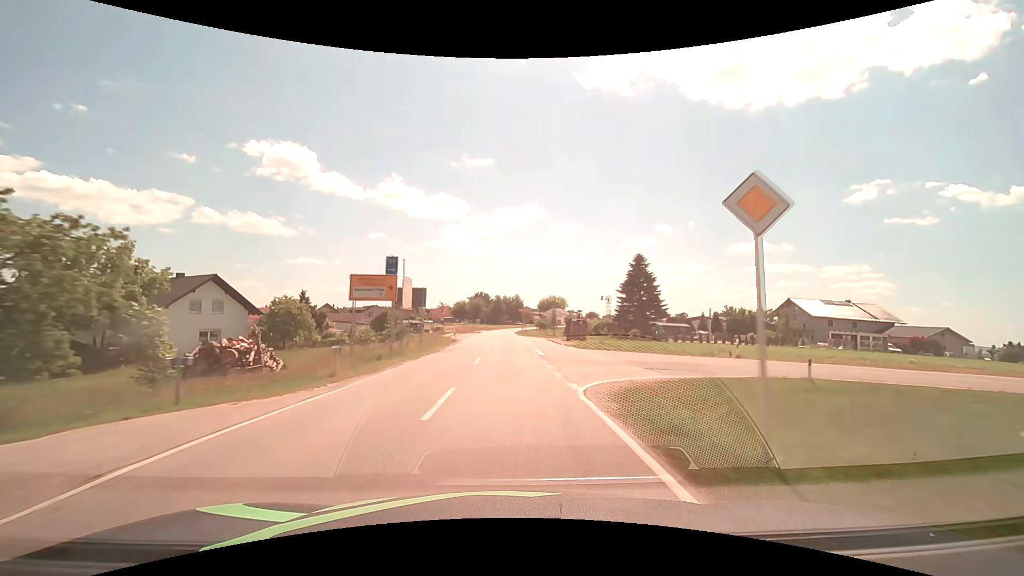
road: secondary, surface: asphalt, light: Day
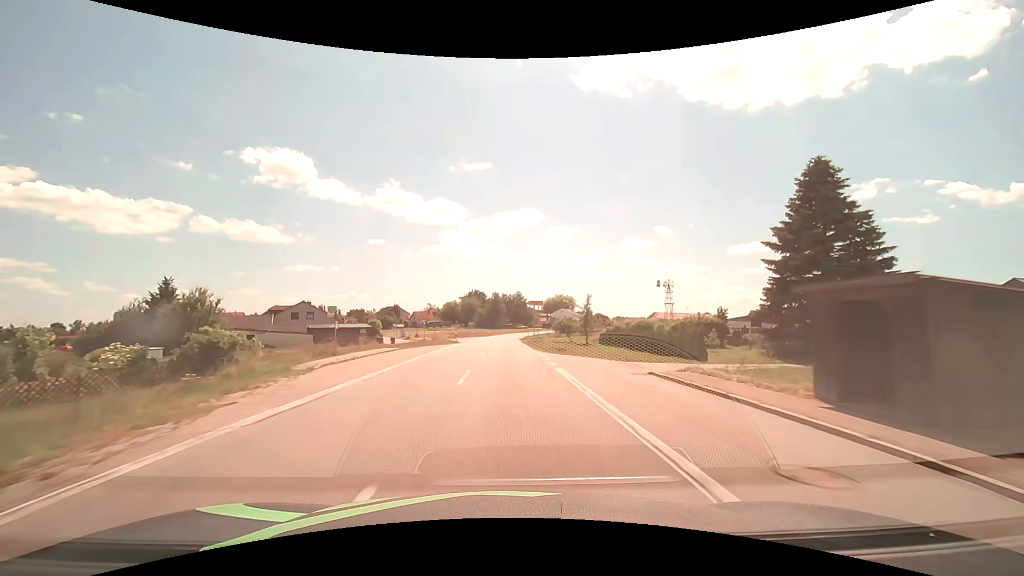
(-0.1, +42.4) m; 0°
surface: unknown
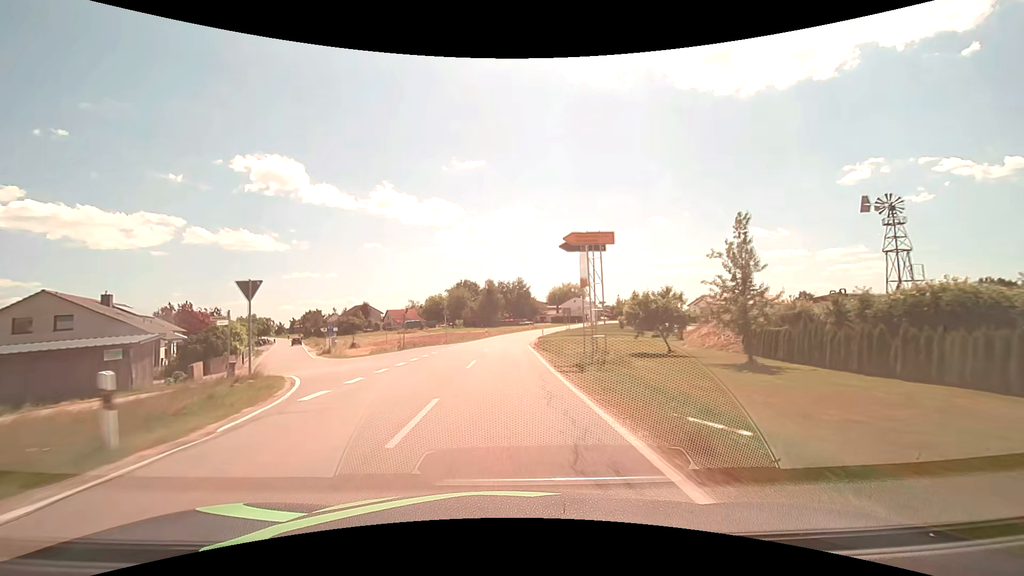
(+0.1, +42.2) m; 0°
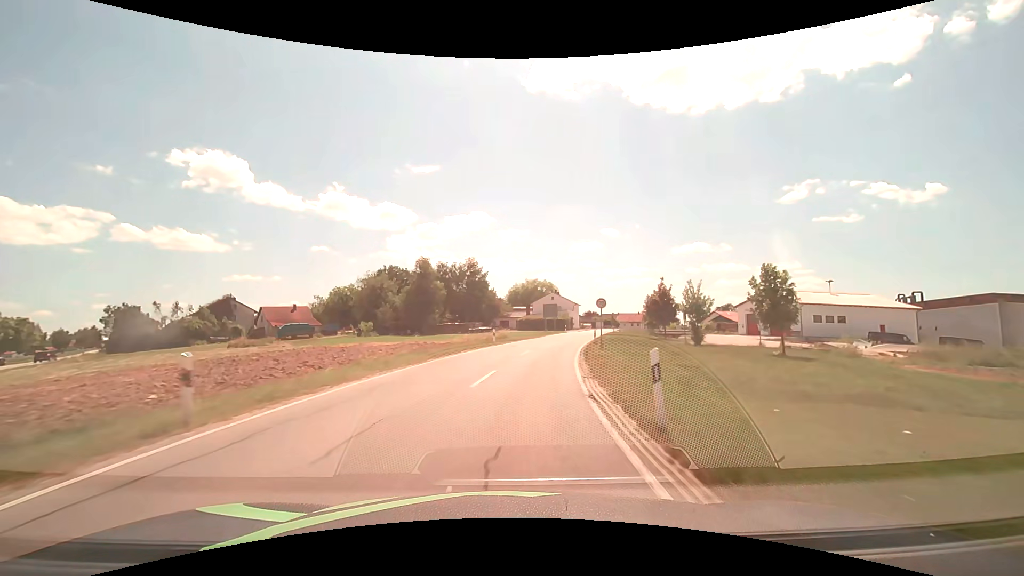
(+1.1, +52.8) m; +5°
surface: asphalt
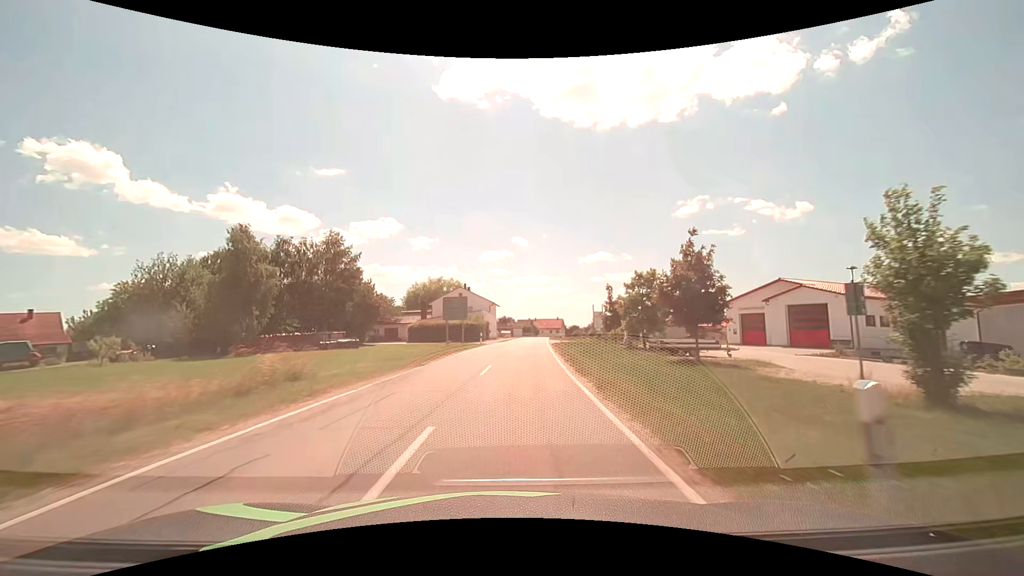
(+3.0, +31.2) m; +10°
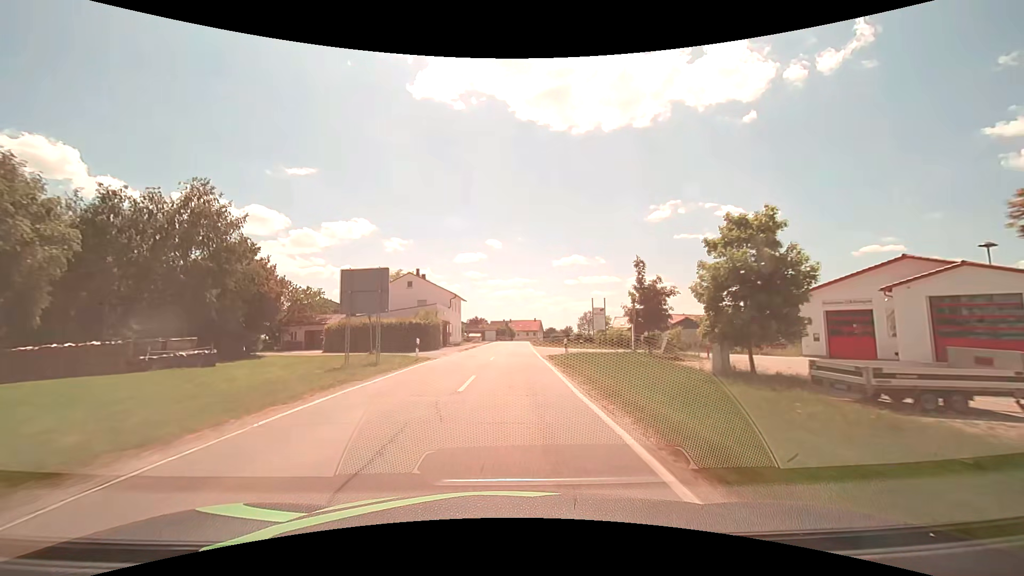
(+0.6, +20.9) m; +3°
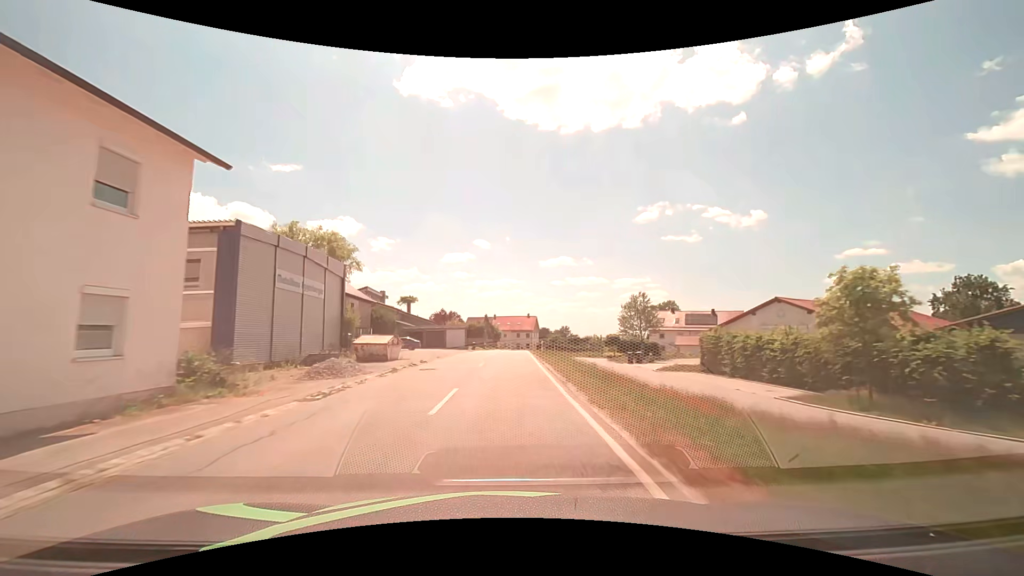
(+1.1, +52.5) m; +1°
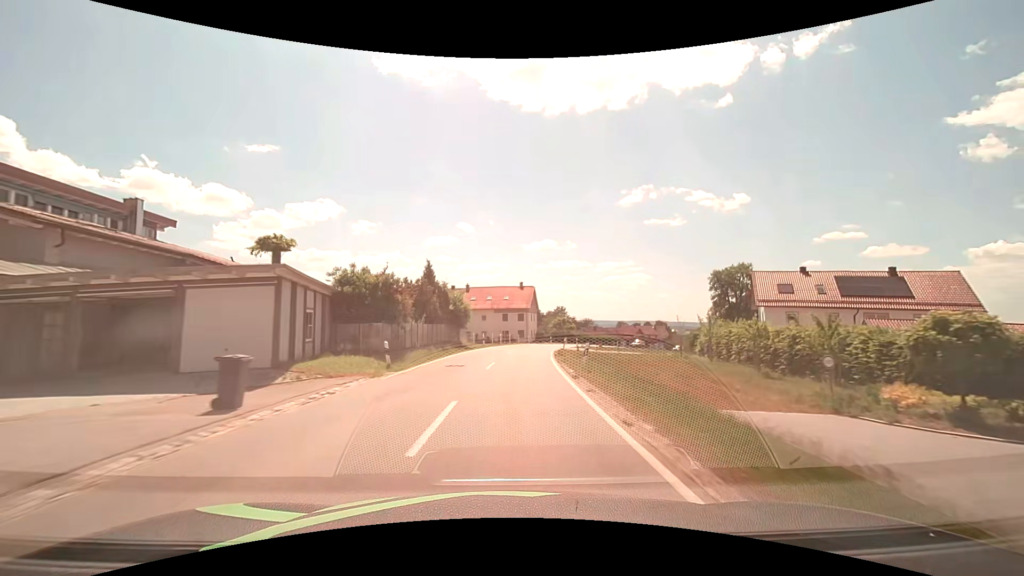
(+0.8, +52.9) m; +2°
(0, +10) (0, +20) (+1, +30) (+2, +40) (+4, +50) (+6, +59) (+9, +69) (+13, +78) (+17, +87) (+22, +96) m
